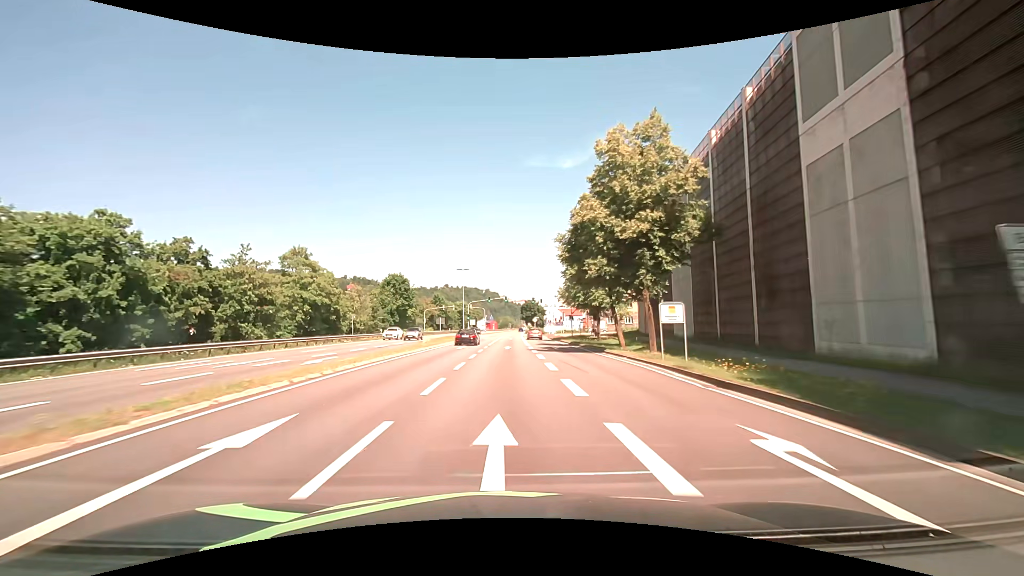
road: primary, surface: asphalt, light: Day
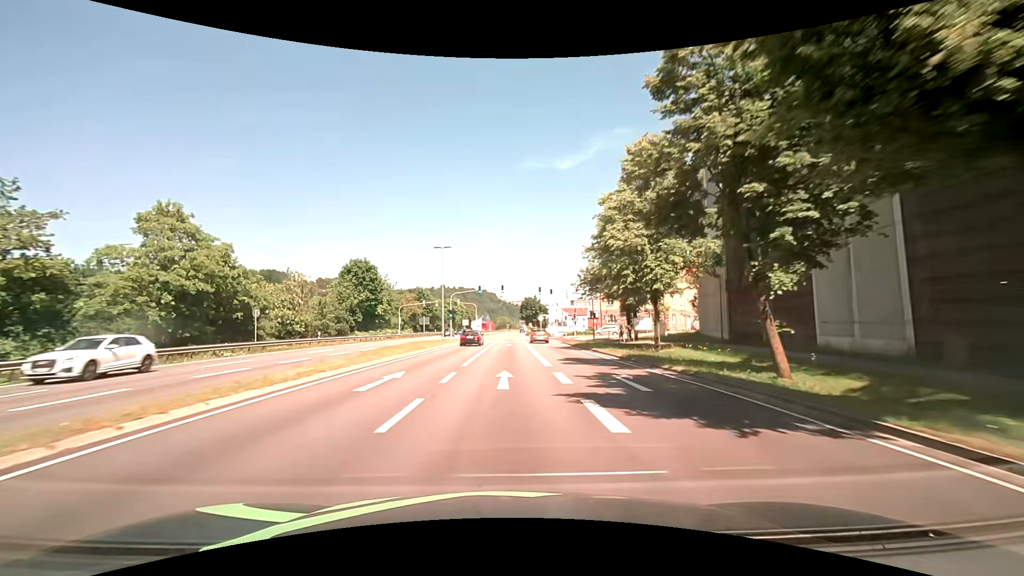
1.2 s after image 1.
(0.0, +21.5) m; 0°
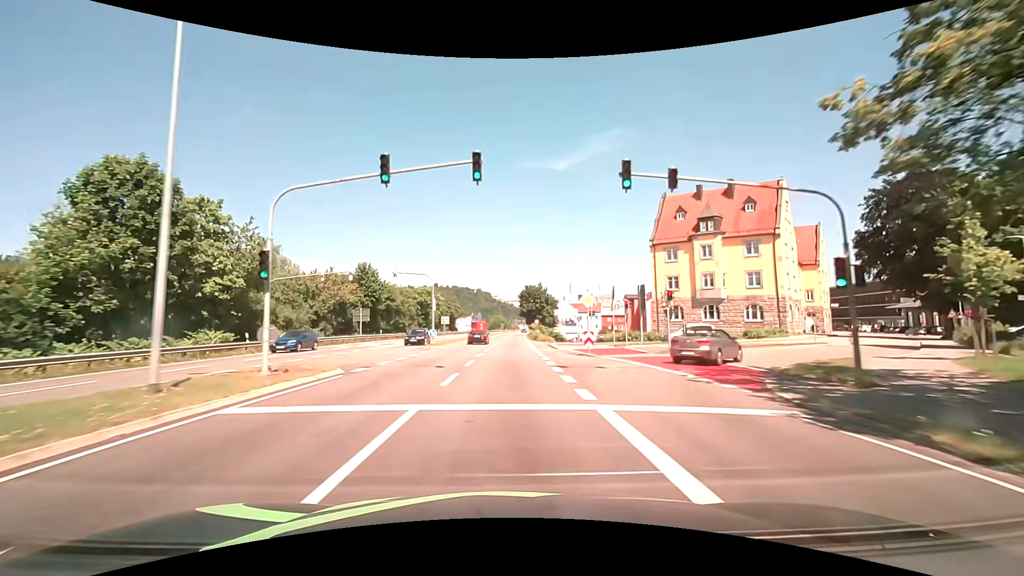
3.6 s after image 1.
(+0.1, +43.0) m; 0°
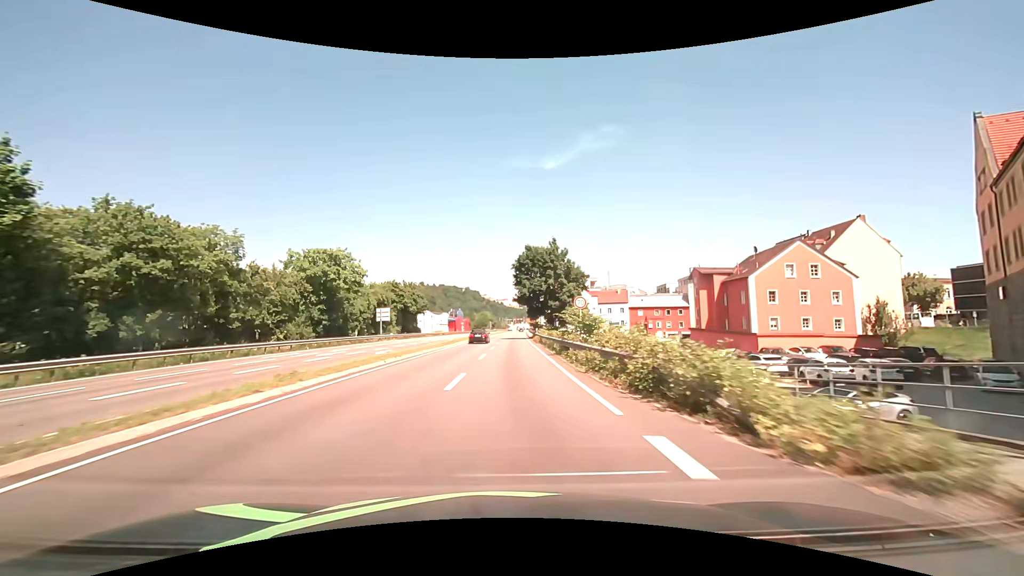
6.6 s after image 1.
(+0.6, +53.7) m; +1°
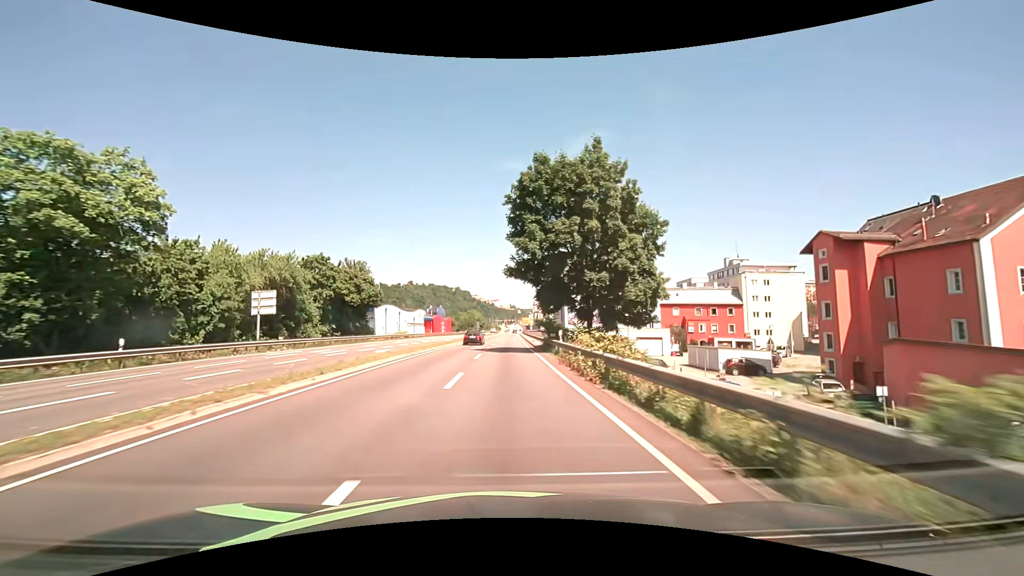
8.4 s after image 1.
(+0.2, +32.3) m; +1°
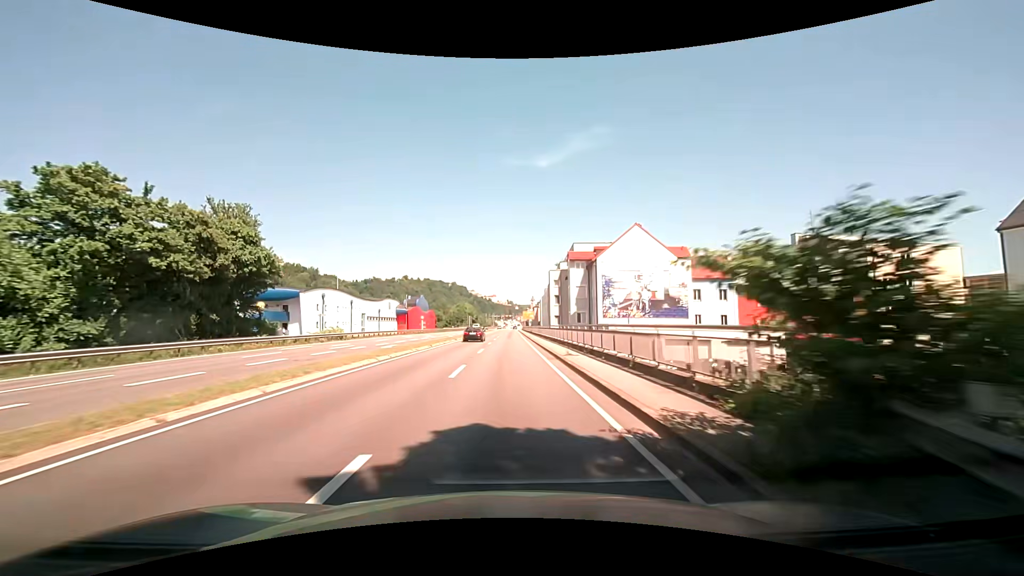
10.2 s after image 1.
(0.0, +32.2) m; 0°
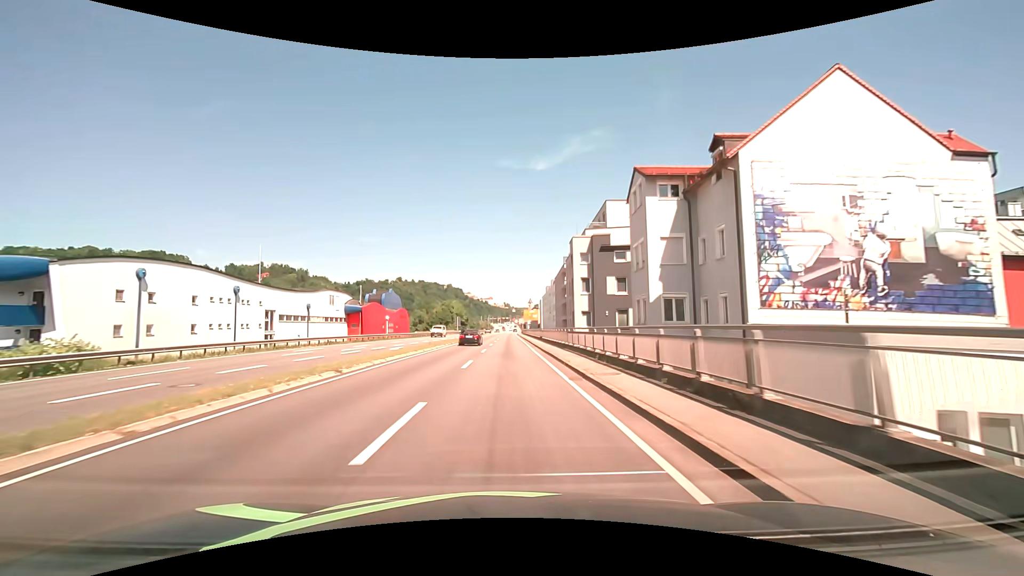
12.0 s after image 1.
(+0.2, +32.2) m; 0°
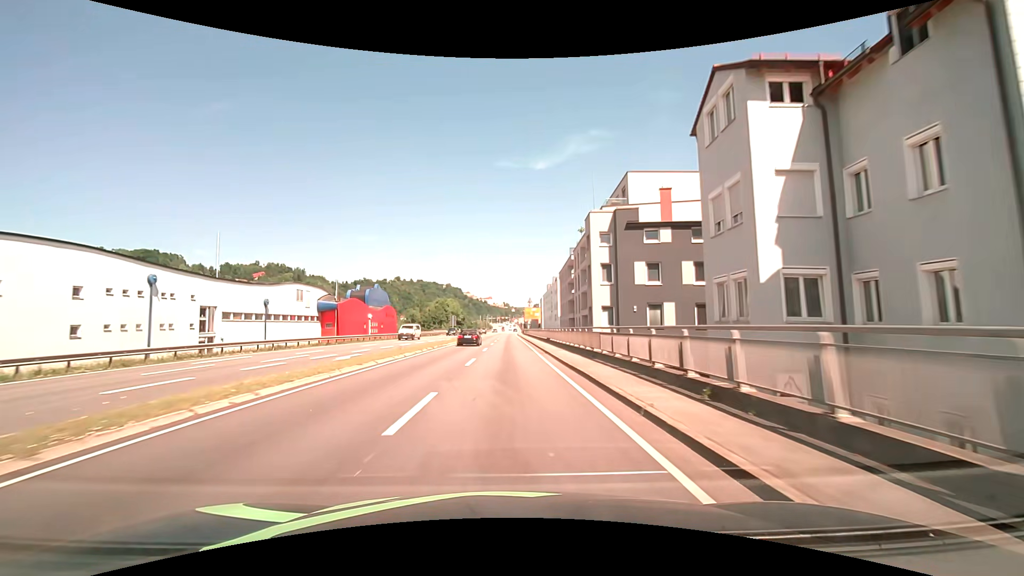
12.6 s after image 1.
(0.0, +10.7) m; 0°
(0, +10) (0, +20) (0, +30) (0, +40) (0, +50) (0, +60) (0, +70) (0, +80) (0, +90) (0, +100) m
